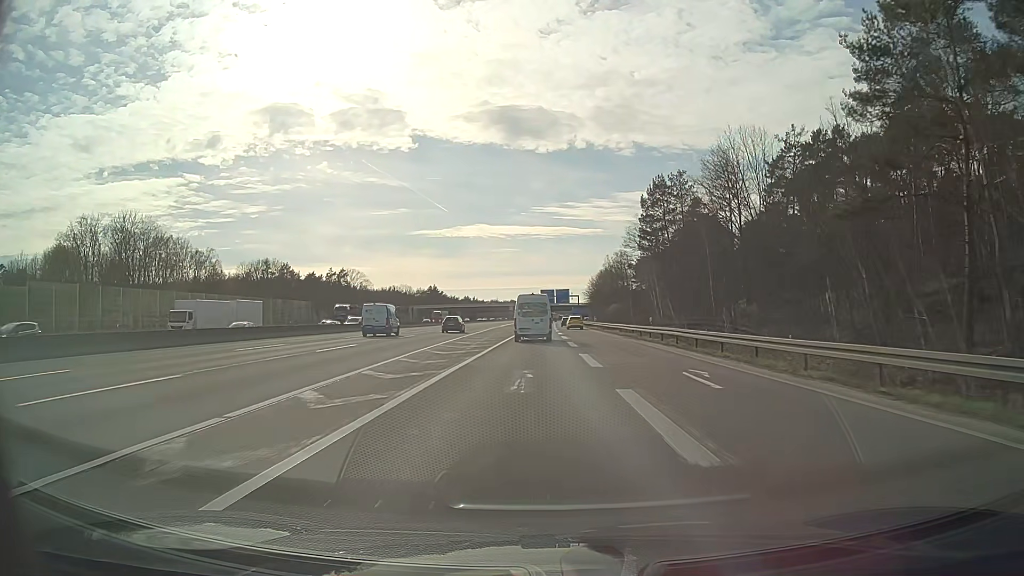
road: motorway_link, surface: asphalt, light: Day
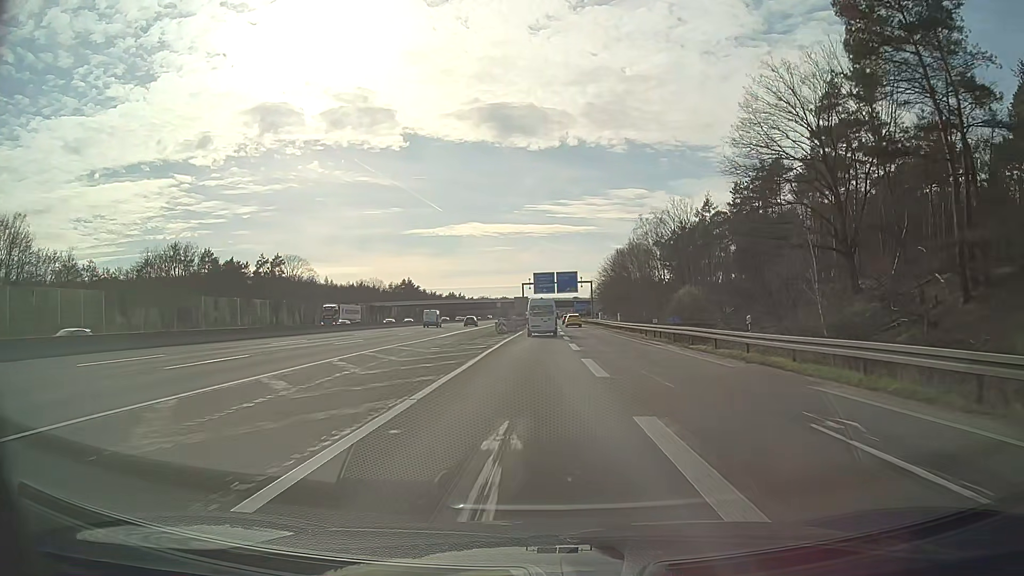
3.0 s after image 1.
(+0.1, +63.8) m; +1°
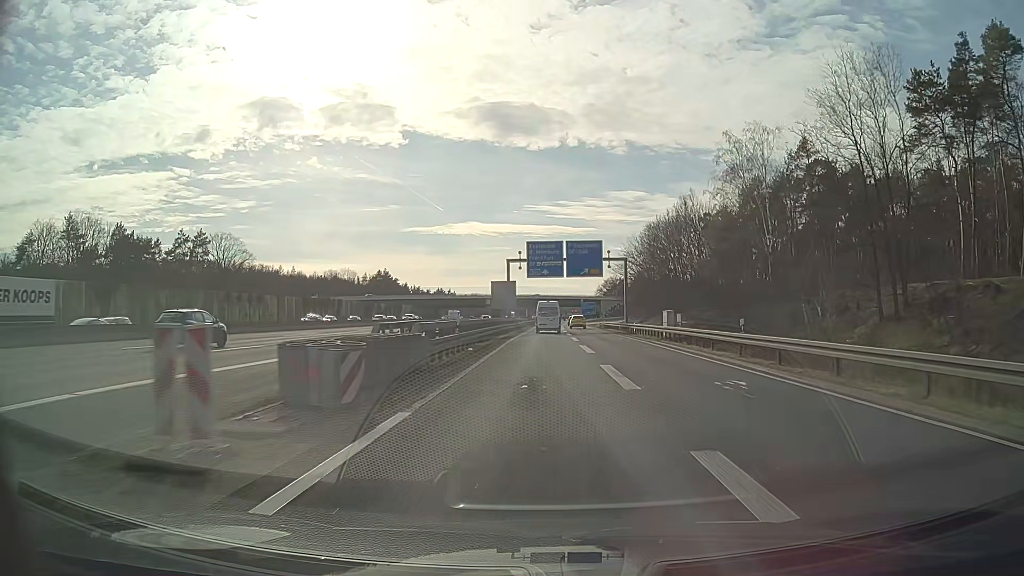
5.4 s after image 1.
(-0.2, +50.2) m; 0°
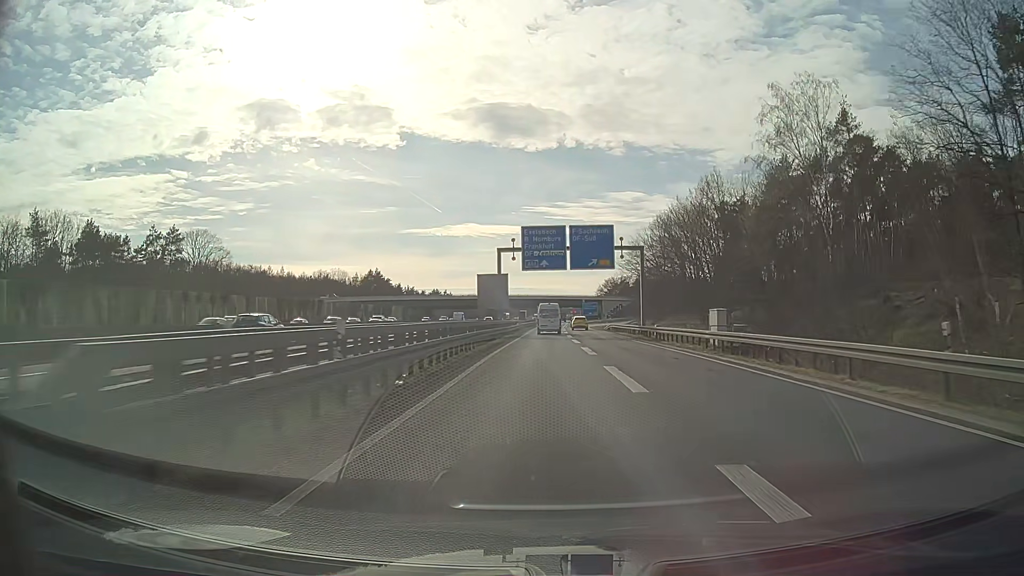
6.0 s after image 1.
(0.0, +12.6) m; 0°
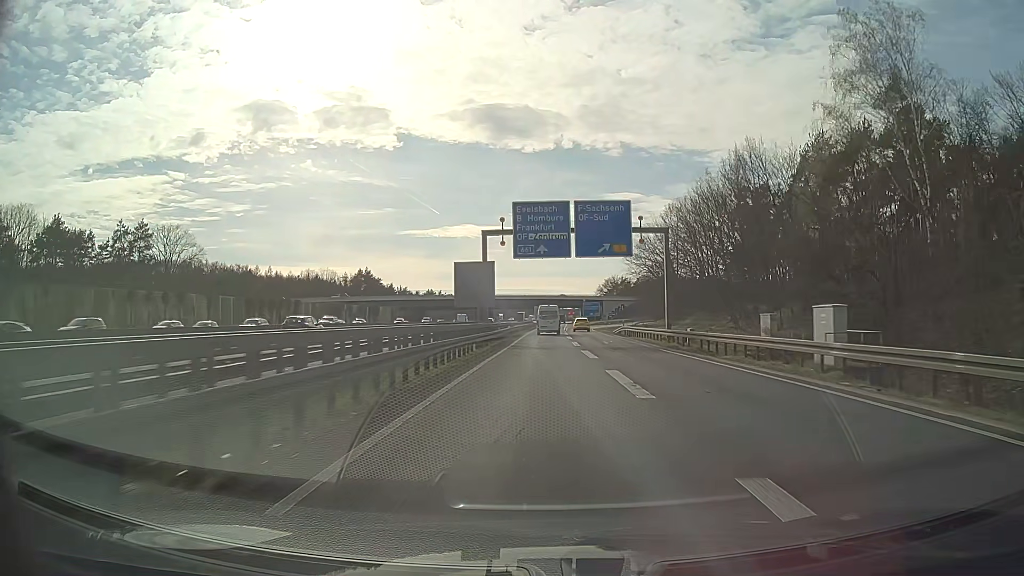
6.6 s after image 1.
(0.0, +12.6) m; 0°
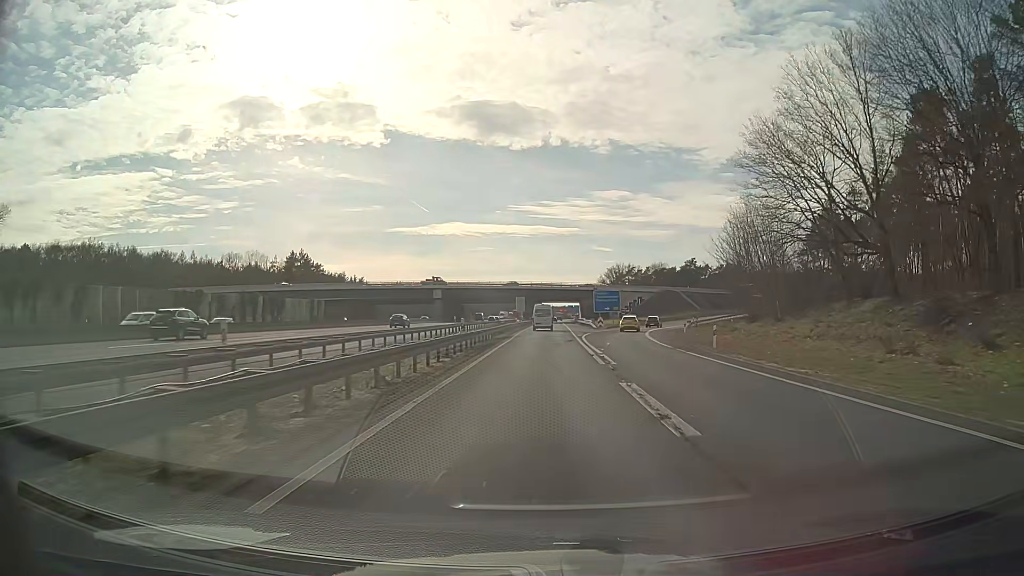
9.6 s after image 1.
(+0.6, +63.7) m; +1°
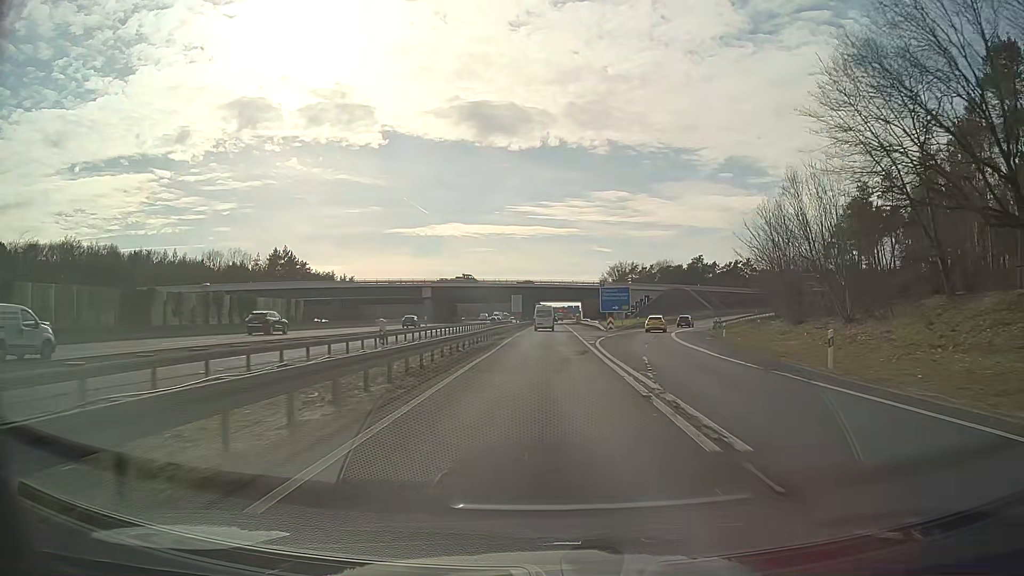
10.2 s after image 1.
(0.0, +12.8) m; 0°
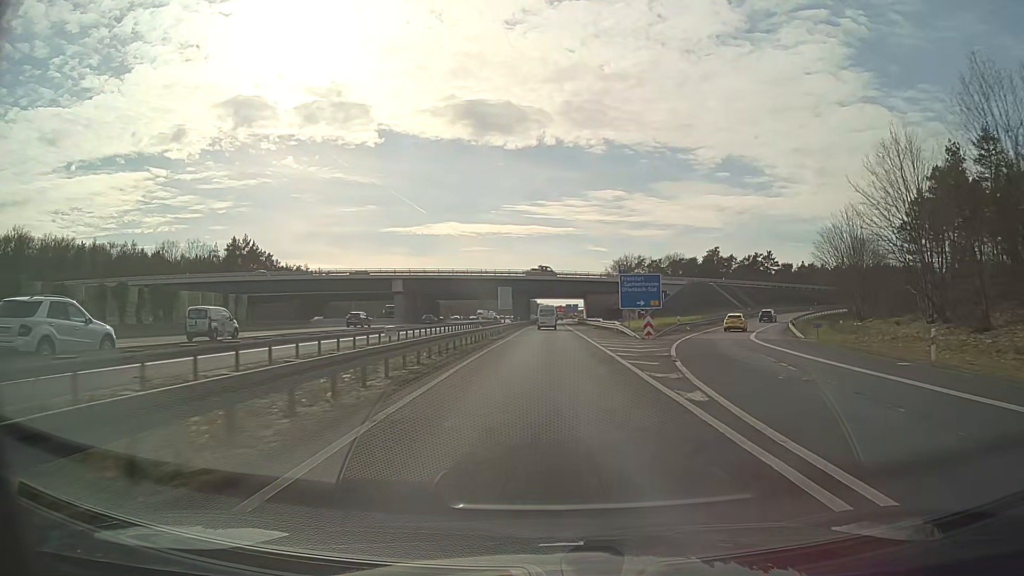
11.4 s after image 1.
(0.0, +25.8) m; 0°
(0, +10) (0, +20) (0, +30) (0, +40) (0, +50) (0, +60) (+1, +70) (+1, +80) (+1, +90) (+1, +100) m
